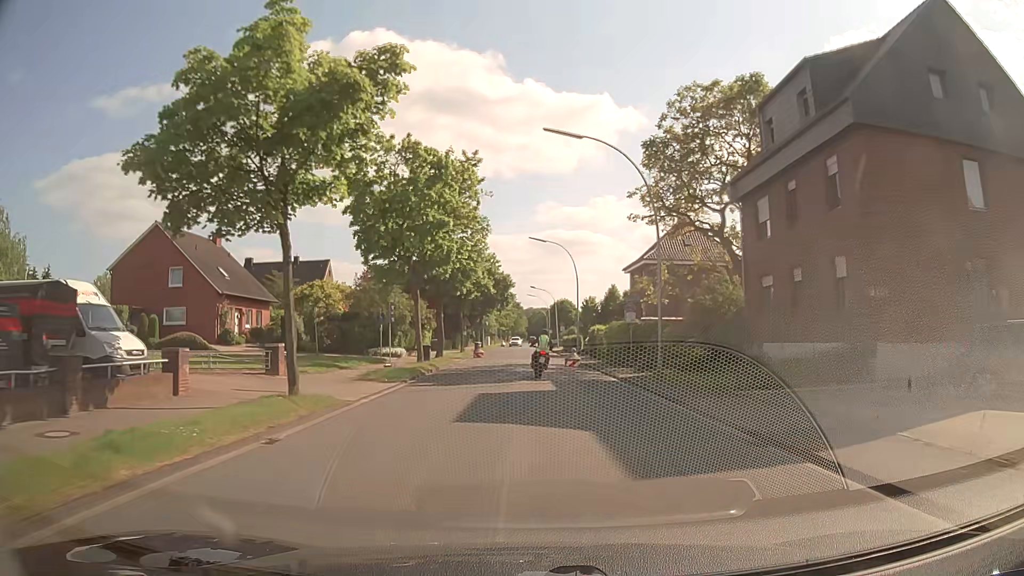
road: secondary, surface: paved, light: Day
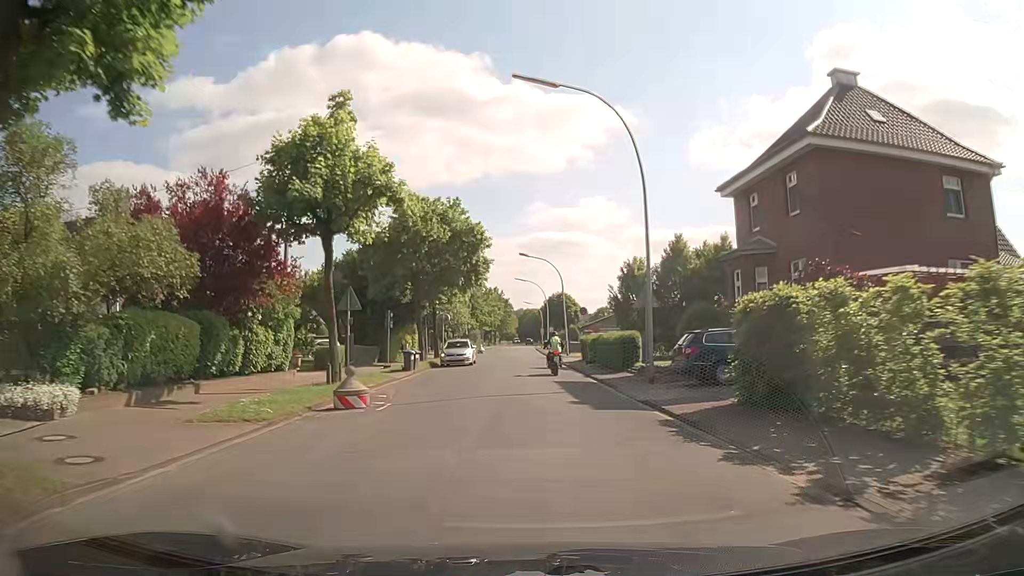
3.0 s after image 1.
(+0.2, +34.4) m; 0°
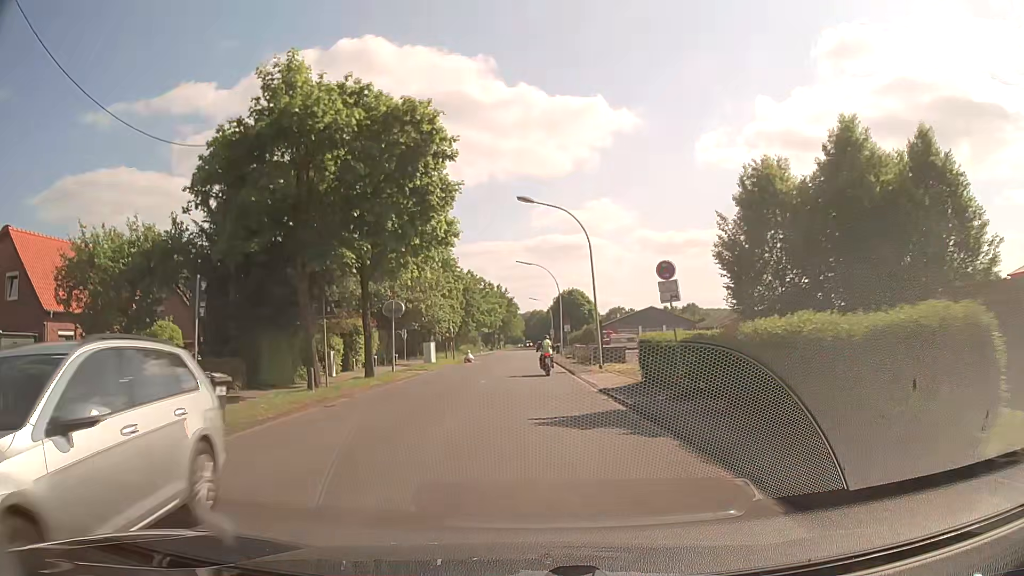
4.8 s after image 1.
(+0.3, +20.9) m; 0°
(0, +10) (0, +20) (0, +30) (0, +40) (-1, +50) (-1, +60) (-1, +70) (-1, +80) (0, +90) (0, +100) m
